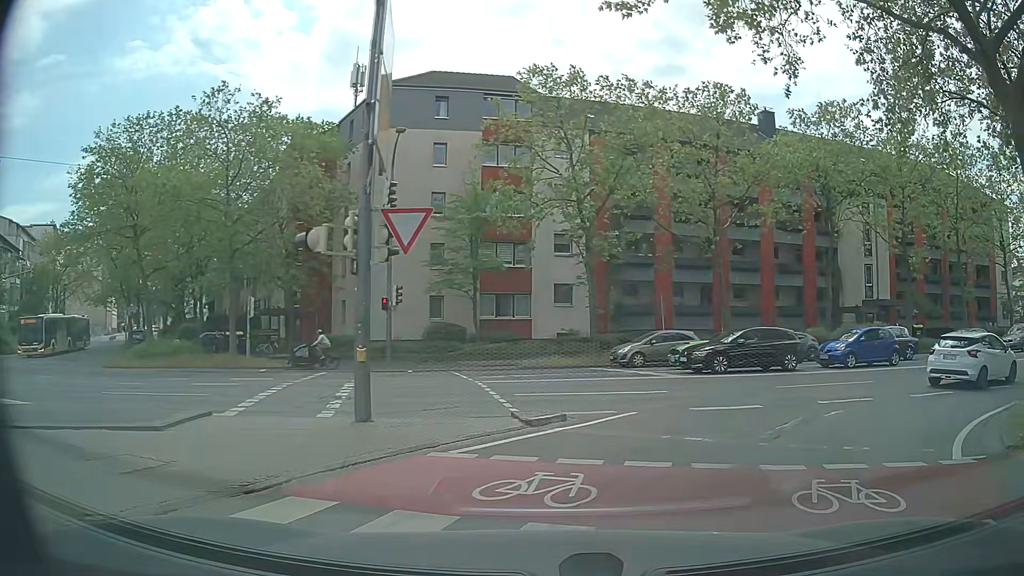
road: primary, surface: asphalt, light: Day
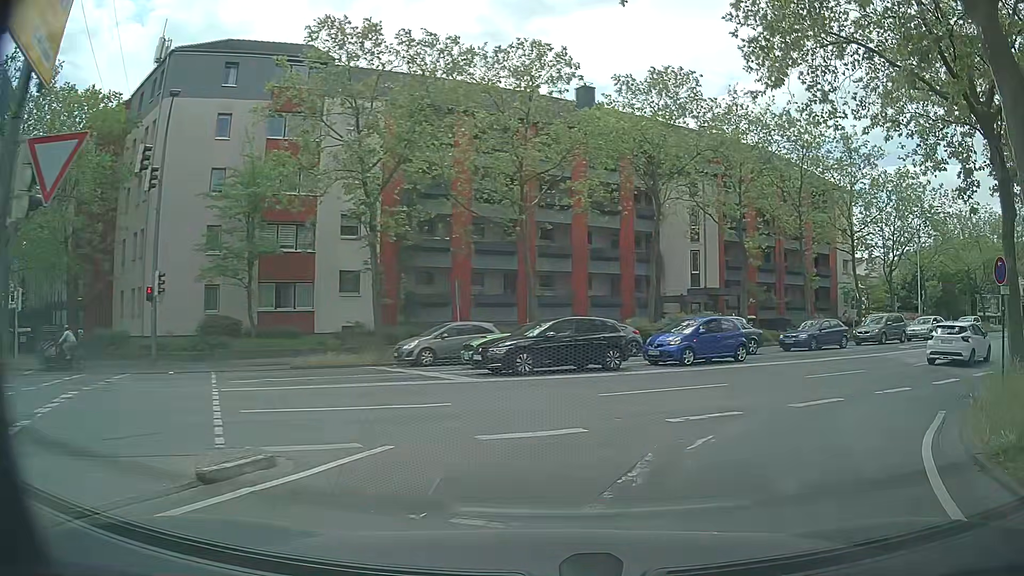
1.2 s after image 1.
(+0.8, +4.3) m; +18°
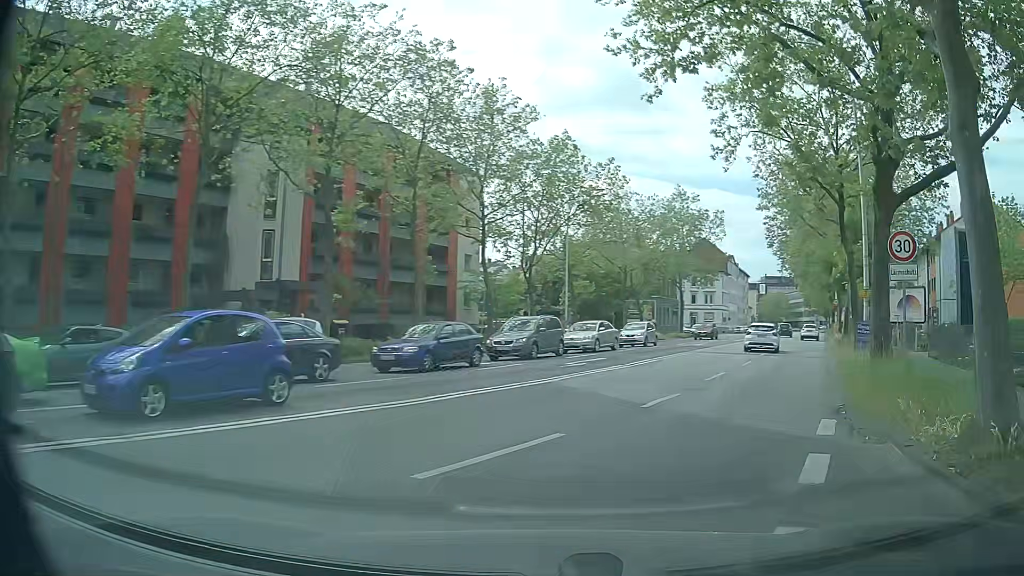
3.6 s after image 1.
(+3.3, +11.1) m; +32°
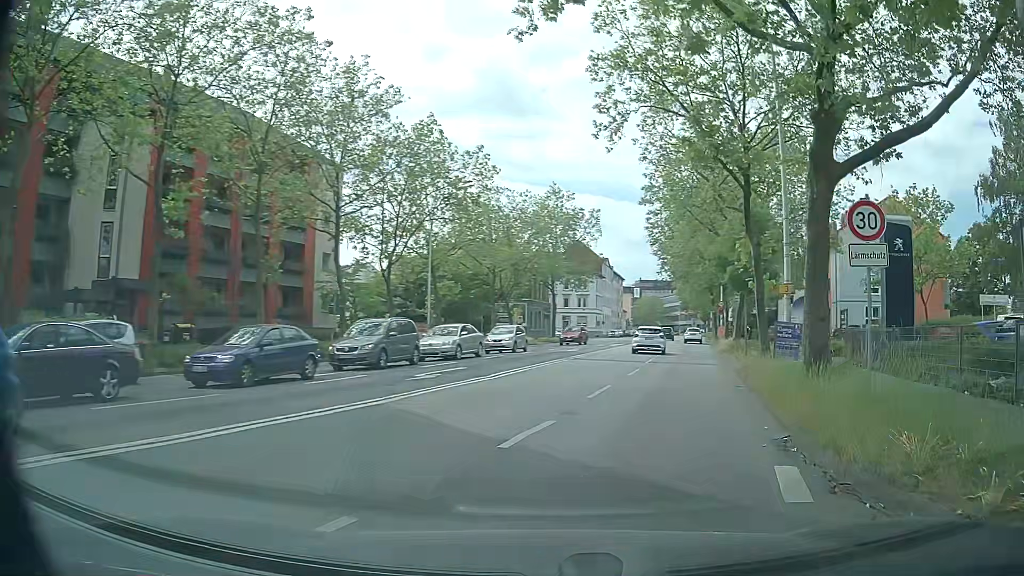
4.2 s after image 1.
(+0.4, +3.7) m; +12°
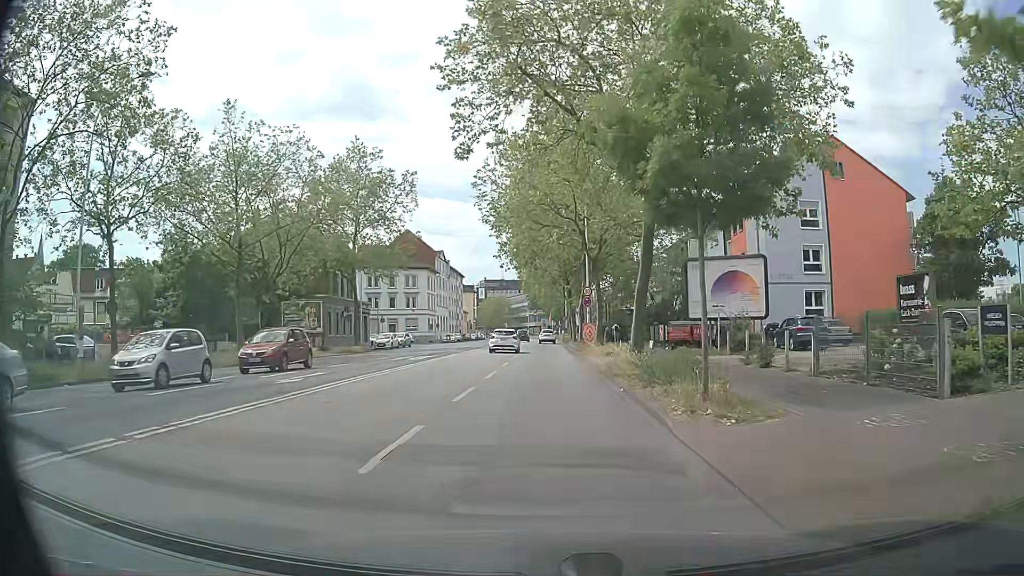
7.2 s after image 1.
(+3.8, +19.9) m; +14°
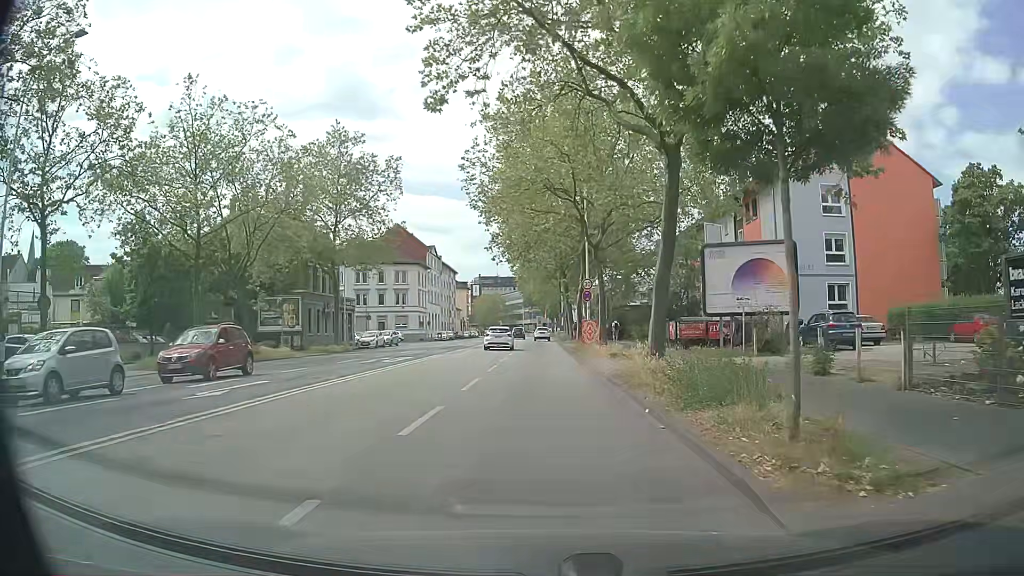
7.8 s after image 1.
(-0.1, +4.2) m; -1°
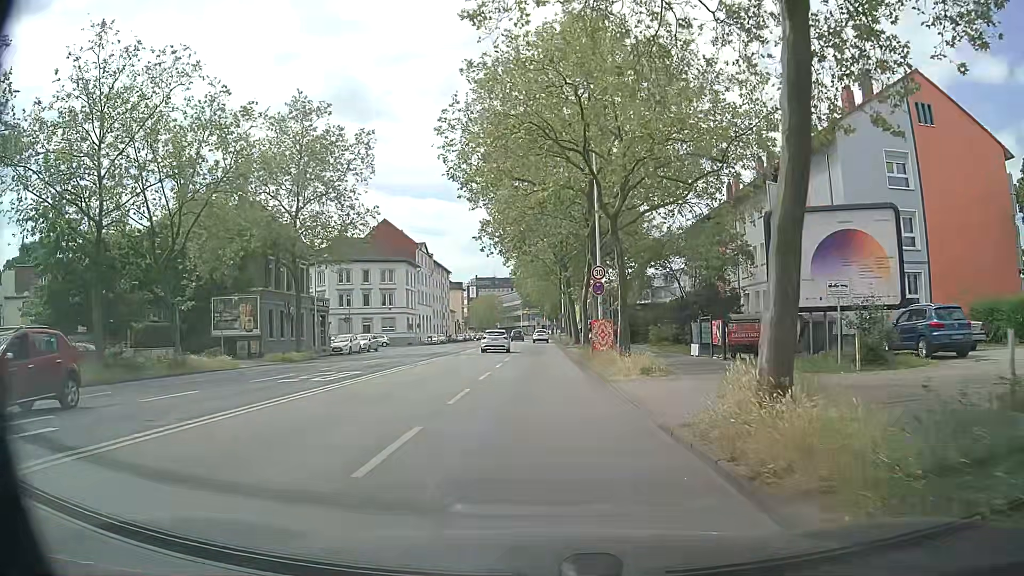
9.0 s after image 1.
(+0.1, +8.2) m; 0°
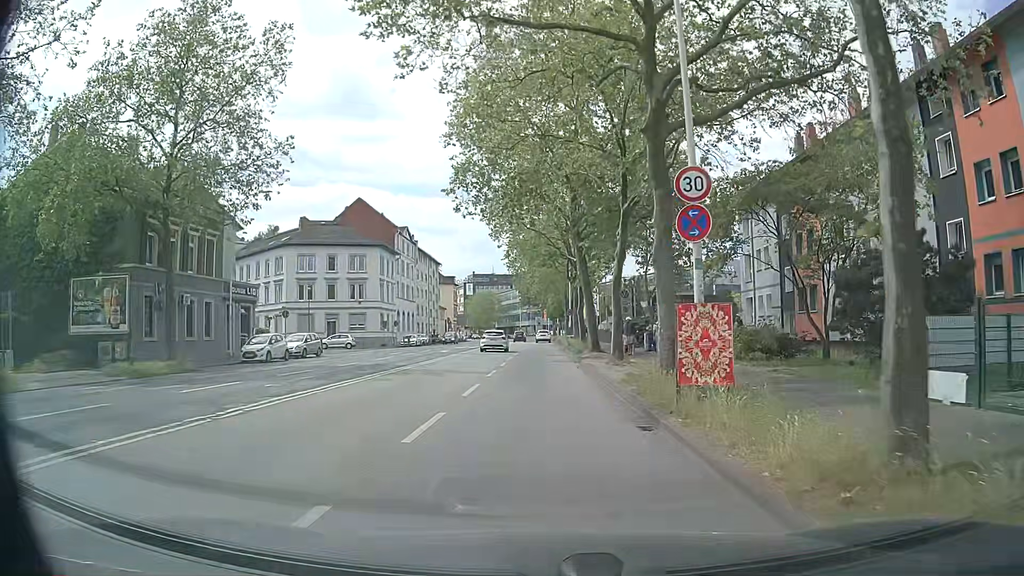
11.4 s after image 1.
(0.0, +16.8) m; +1°
(0, +10) (0, +20) (0, +30) (0, +40) (-1, +50) (-1, +60) (-1, +70) (-1, +80) (-1, +90) (-1, +100) m
